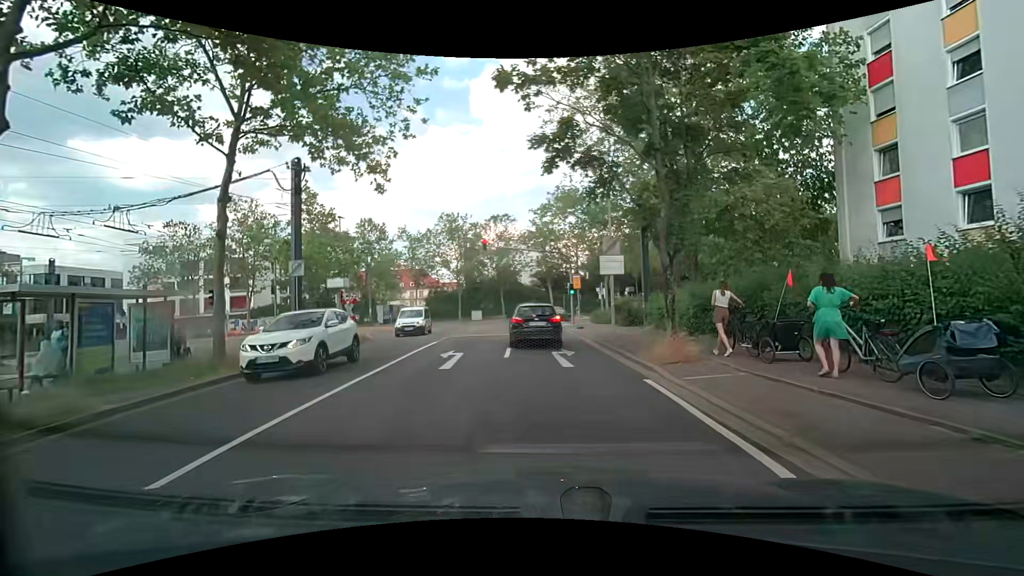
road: tertiary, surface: asphalt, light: Day
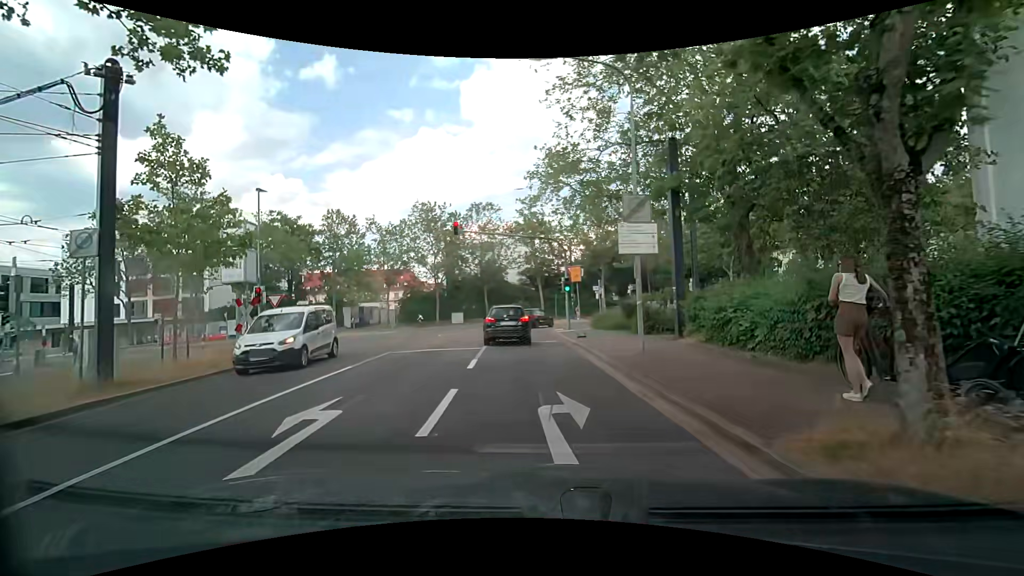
(+0.1, +8.3) m; +1°
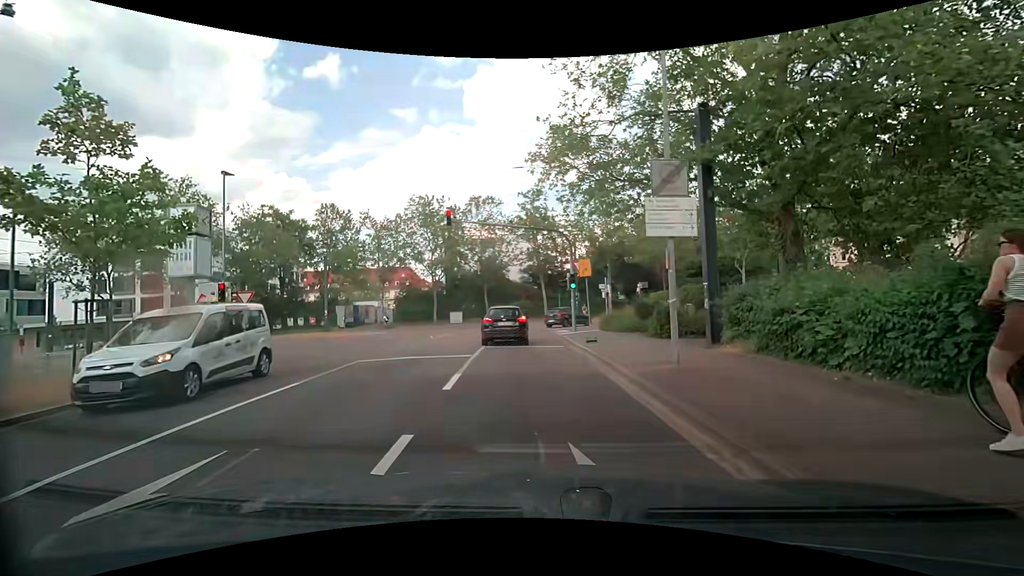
(0.0, +3.0) m; -1°
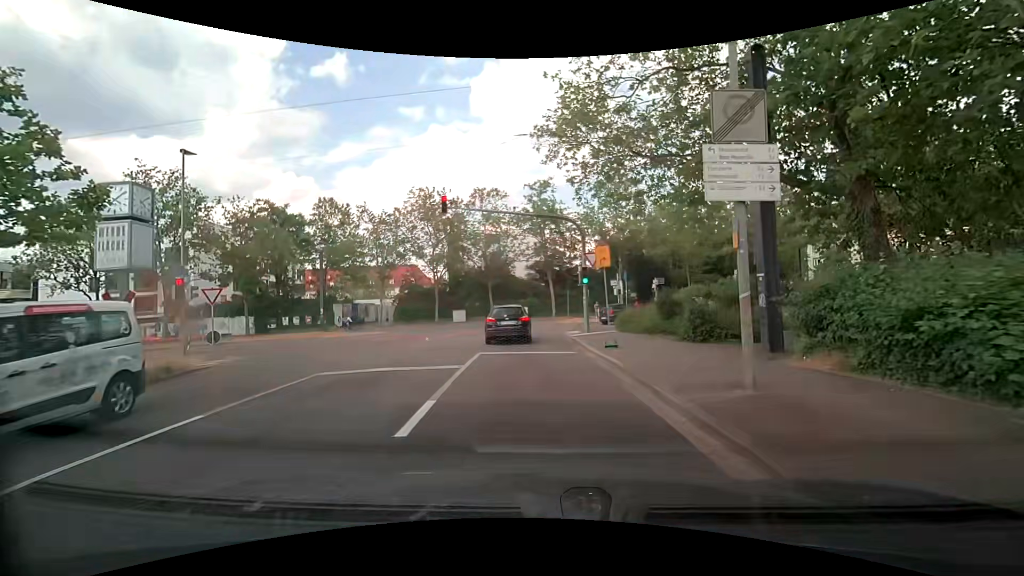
(0.0, +3.1) m; +1°
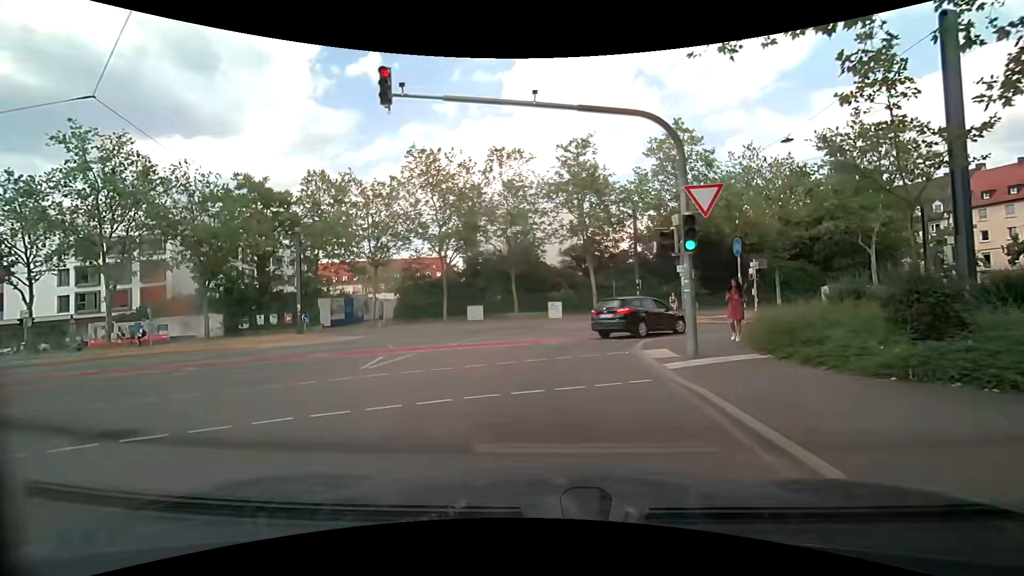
(-0.6, +12.3) m; -5°
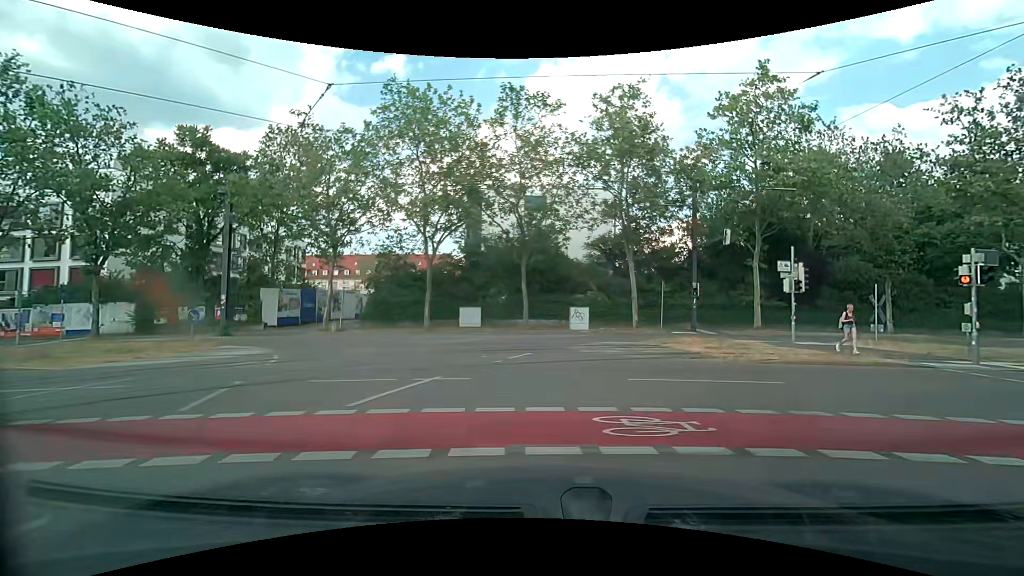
(-0.5, +11.8) m; -1°
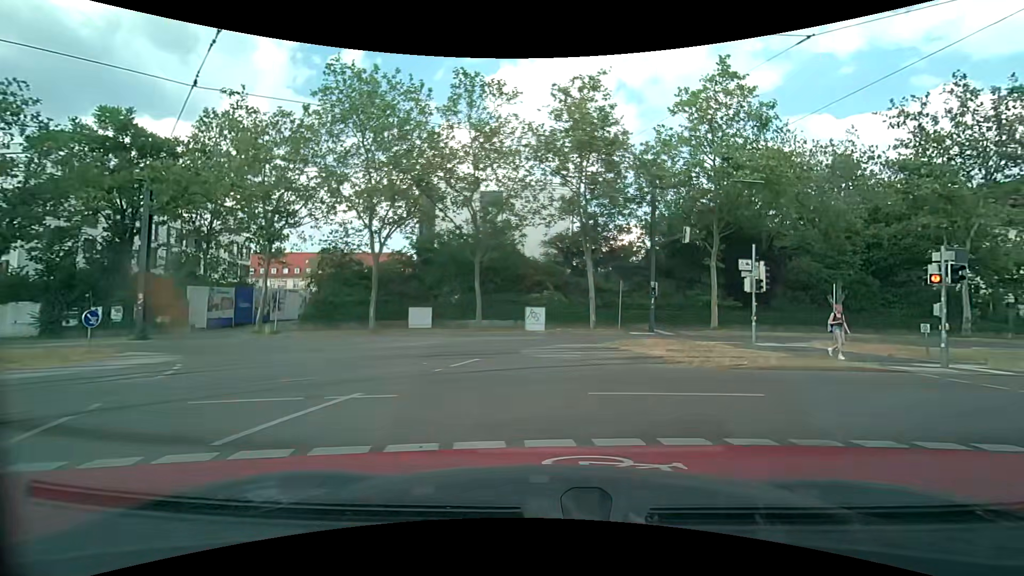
(0.0, +1.7) m; +5°
